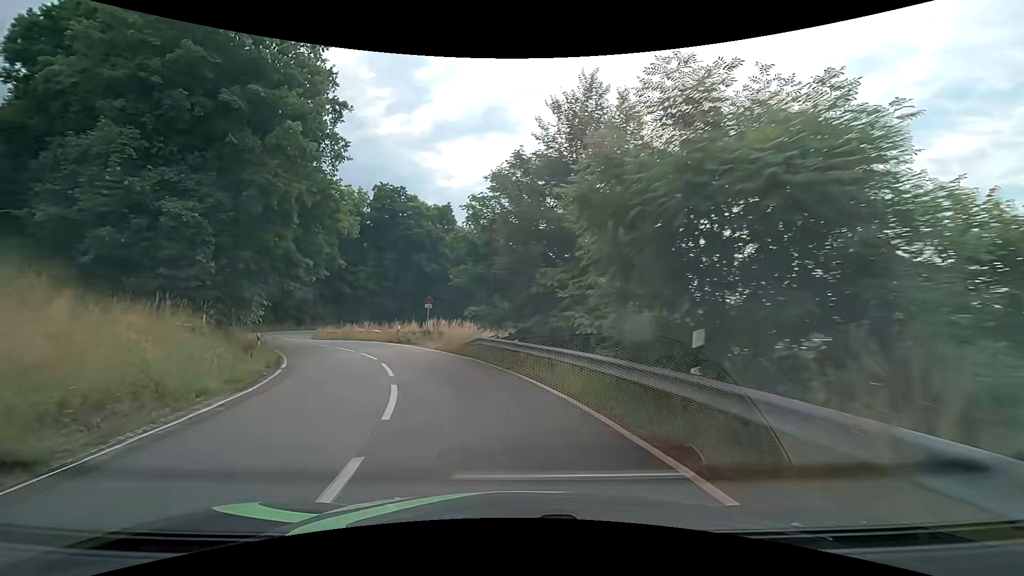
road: tertiary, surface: asphalt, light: Day
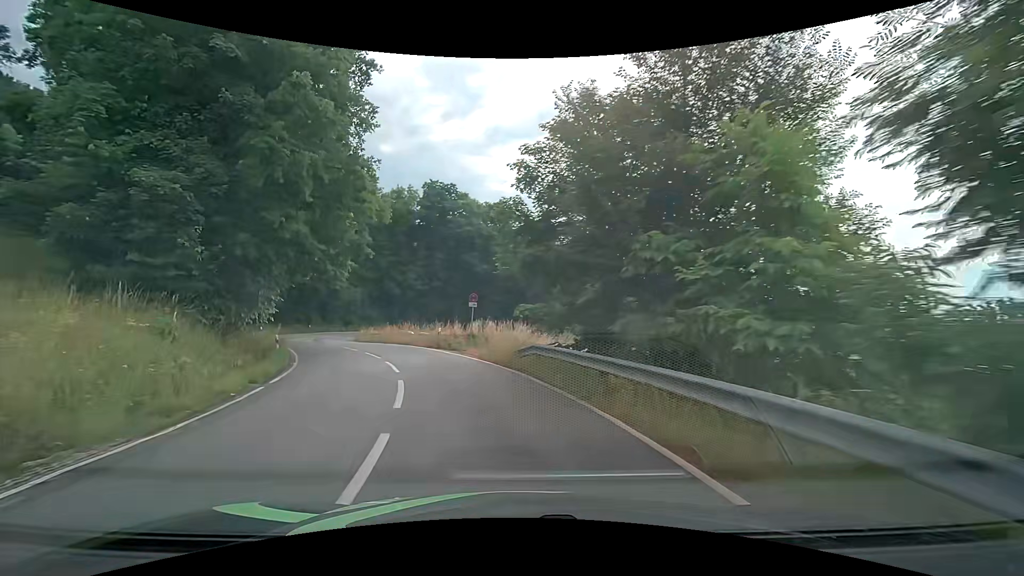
(-0.3, +5.1) m; -6°
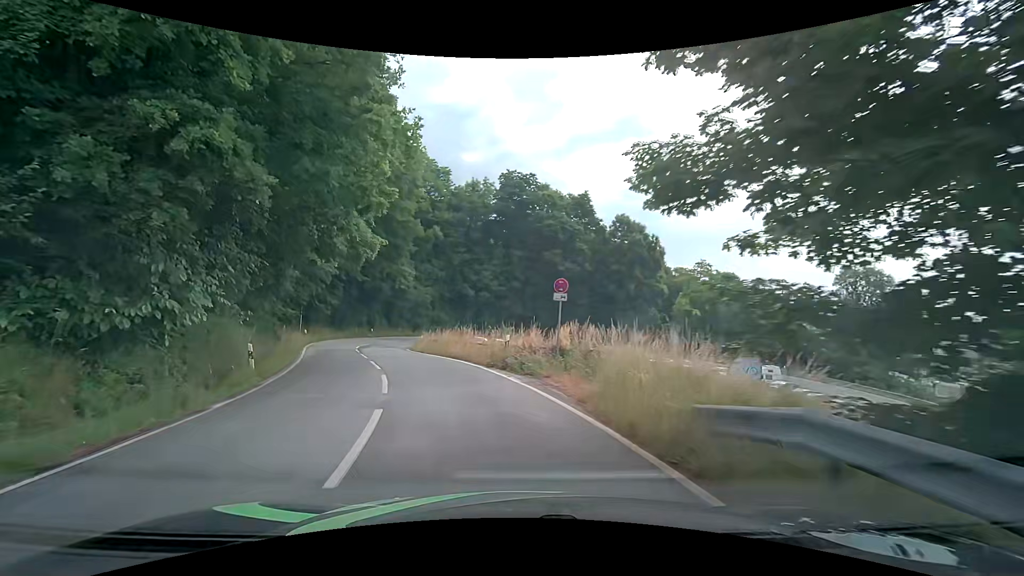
(-0.8, +10.1) m; -10°
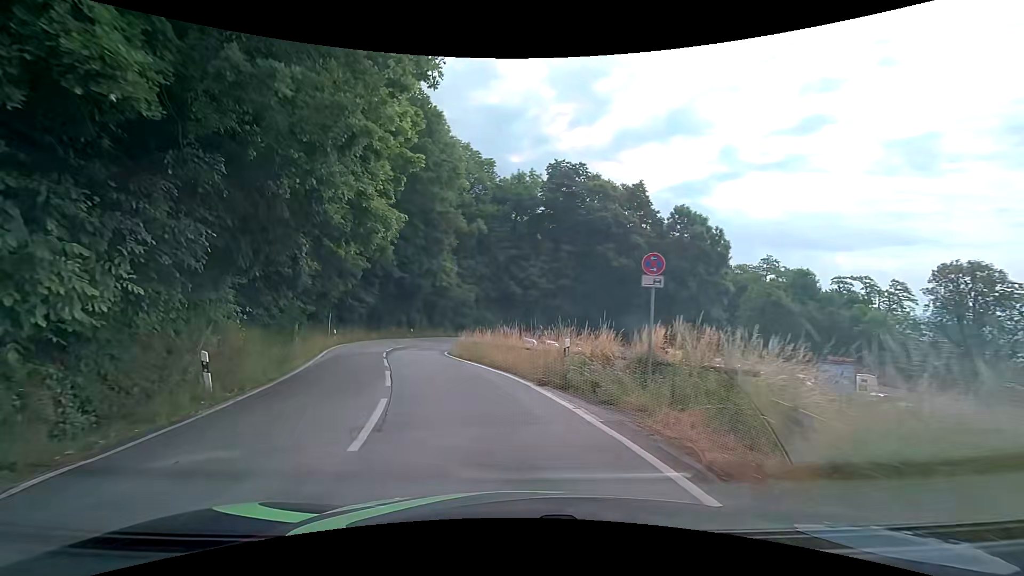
(-0.2, +5.0) m; -4°
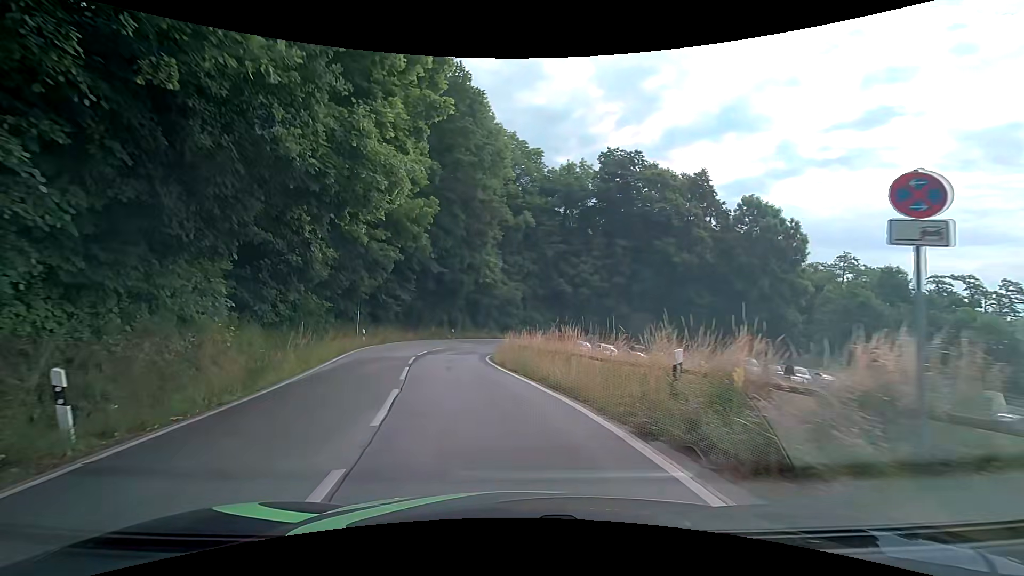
(-0.3, +5.0) m; -7°
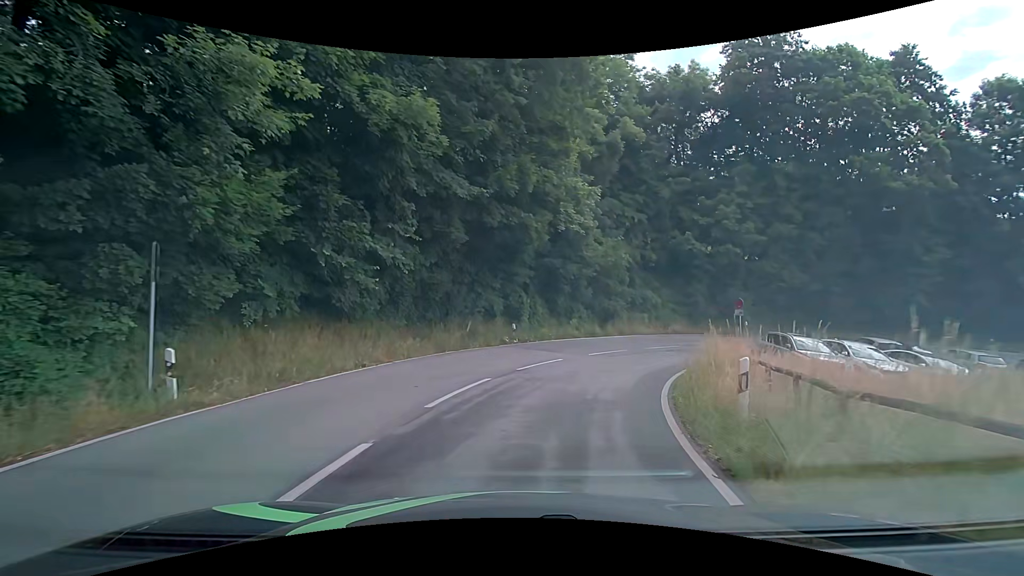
(-2.4, +23.4) m; -7°
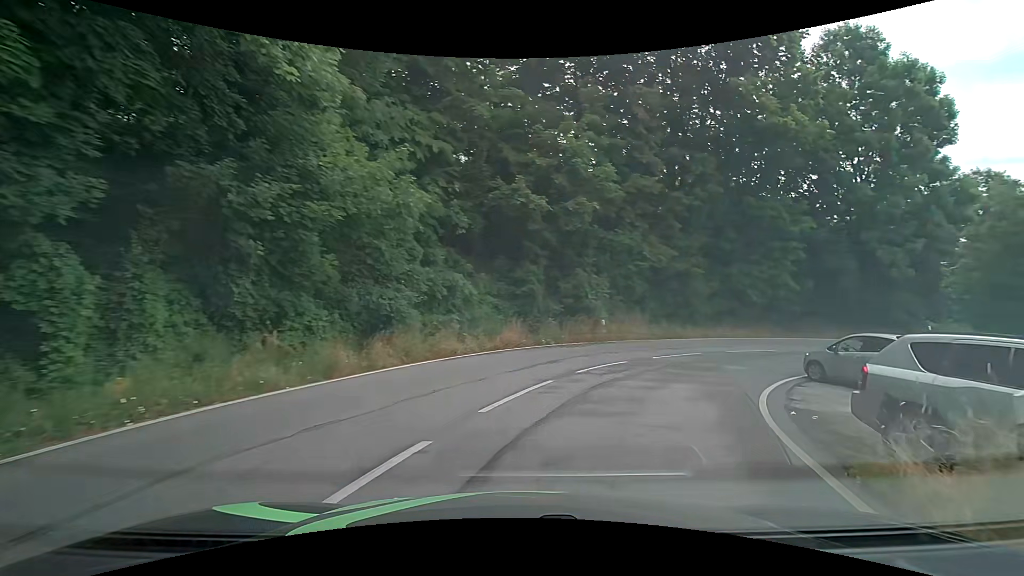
(+2.5, +17.8) m; +22°
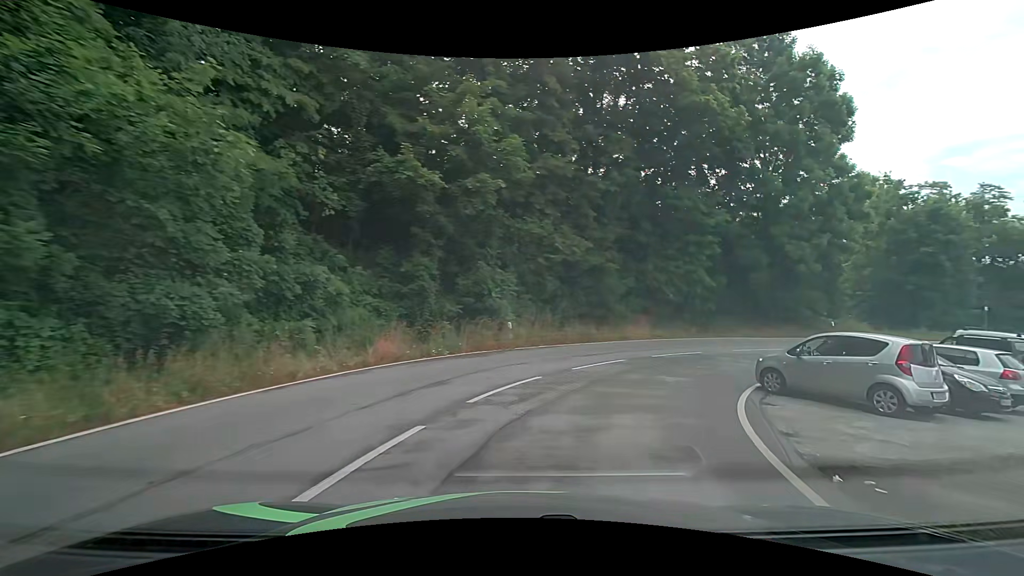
(+0.4, +4.5) m; +10°
(+2, +10) (+7, +18) (+15, +24) (+24, +27) (+34, +25) (+42, +20) (+47, +11) (+50, +1) (+52, -8) (+55, -18) m
